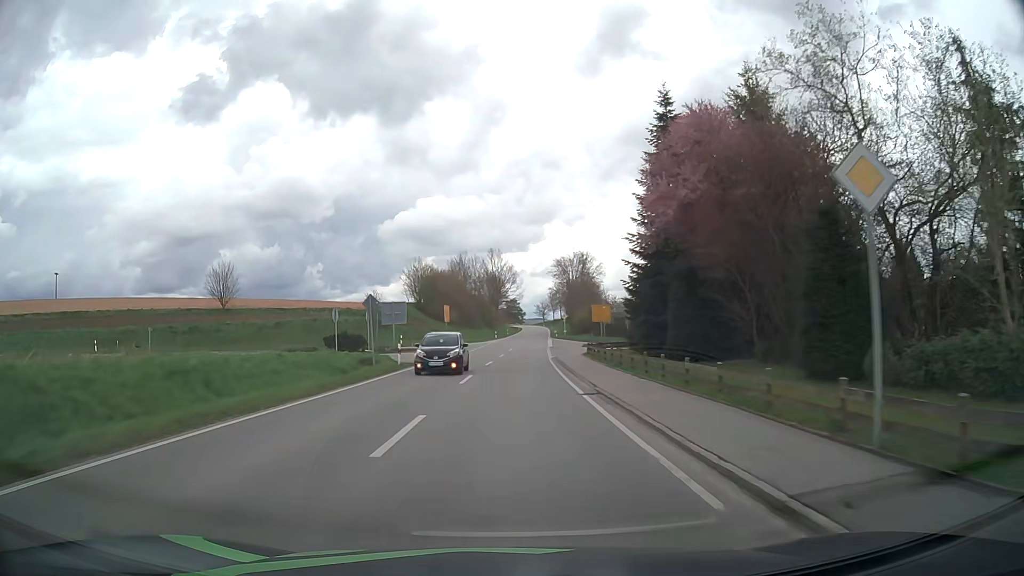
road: secondary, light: Day
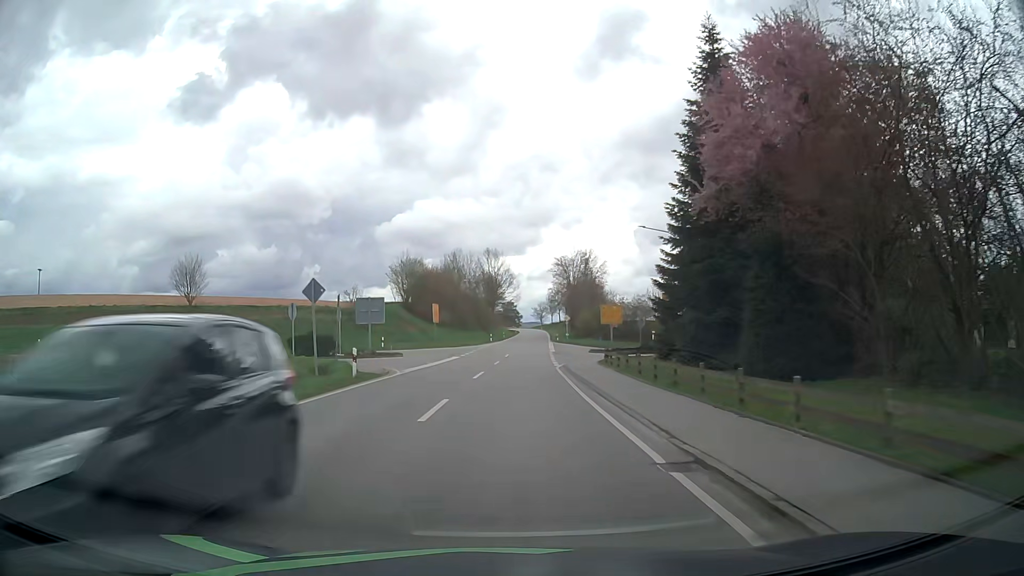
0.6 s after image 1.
(0.0, +8.4) m; 0°
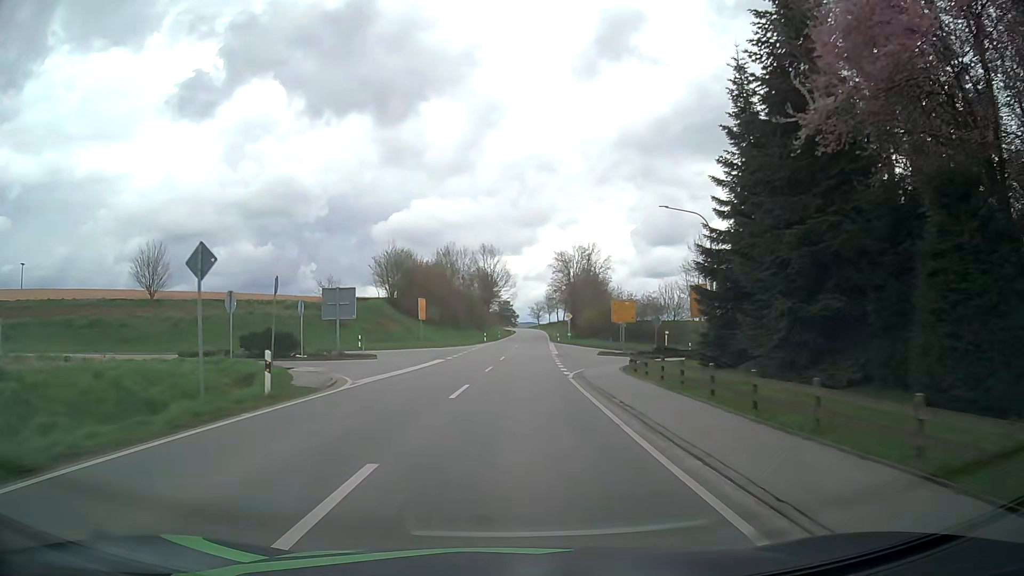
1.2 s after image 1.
(0.0, +7.9) m; +1°
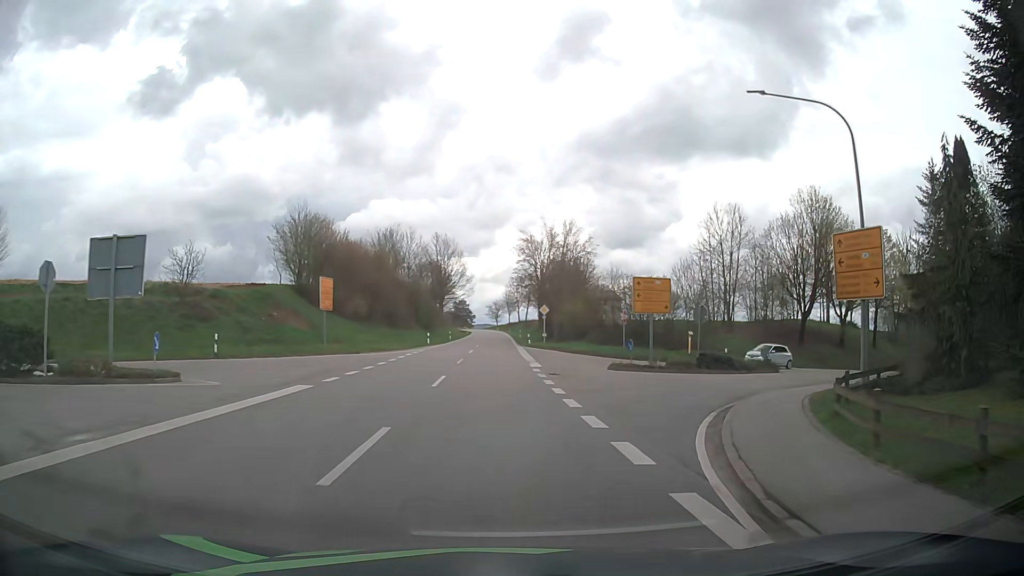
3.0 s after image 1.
(+0.3, +20.7) m; +3°
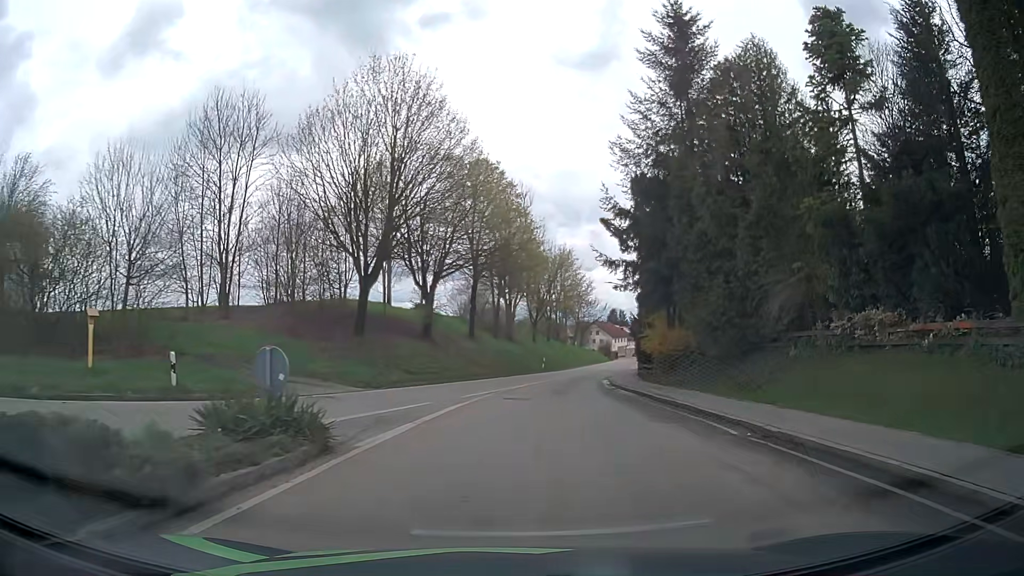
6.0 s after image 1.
(+10.3, +26.6) m; +41°
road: tertiary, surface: asphalt
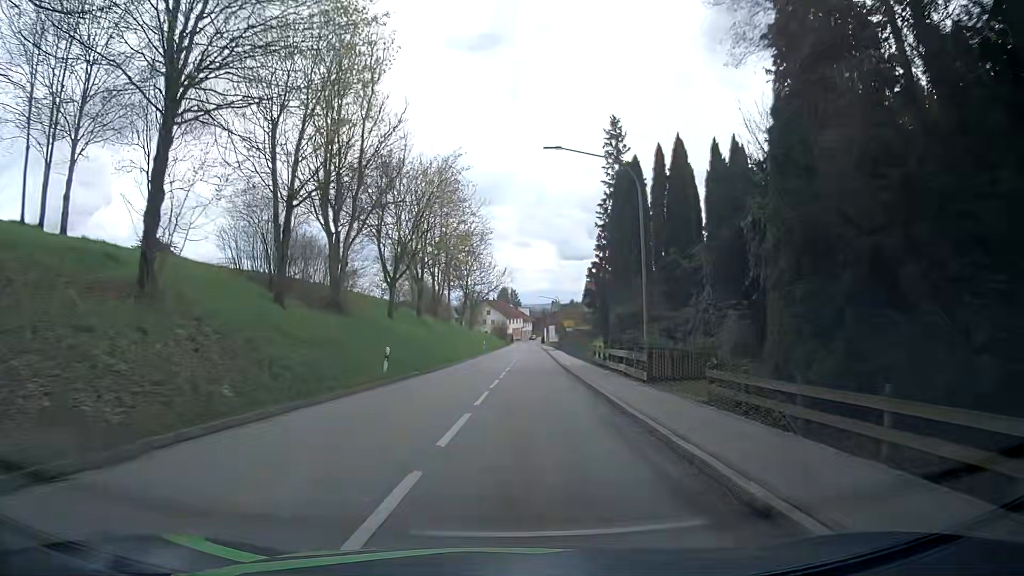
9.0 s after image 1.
(+3.0, +35.9) m; +9°
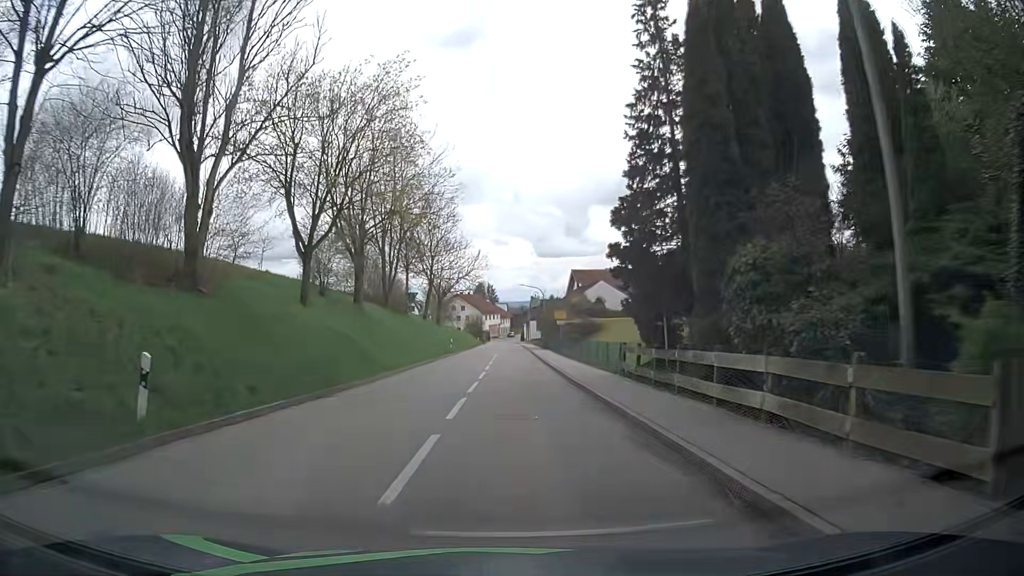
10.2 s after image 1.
(+0.3, +15.4) m; +2°
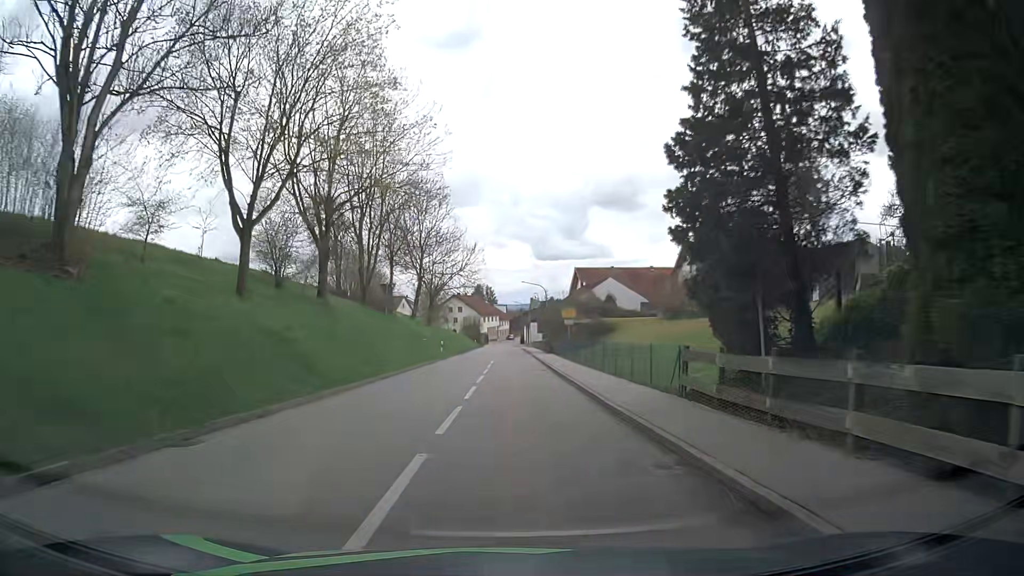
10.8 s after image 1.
(0.0, +7.6) m; 0°
(0, +10) (0, +20) (0, +30) (0, +40) (0, +50) (+1, +60) (+1, +70) (+1, +80) (+1, +90) (+1, +100) m
